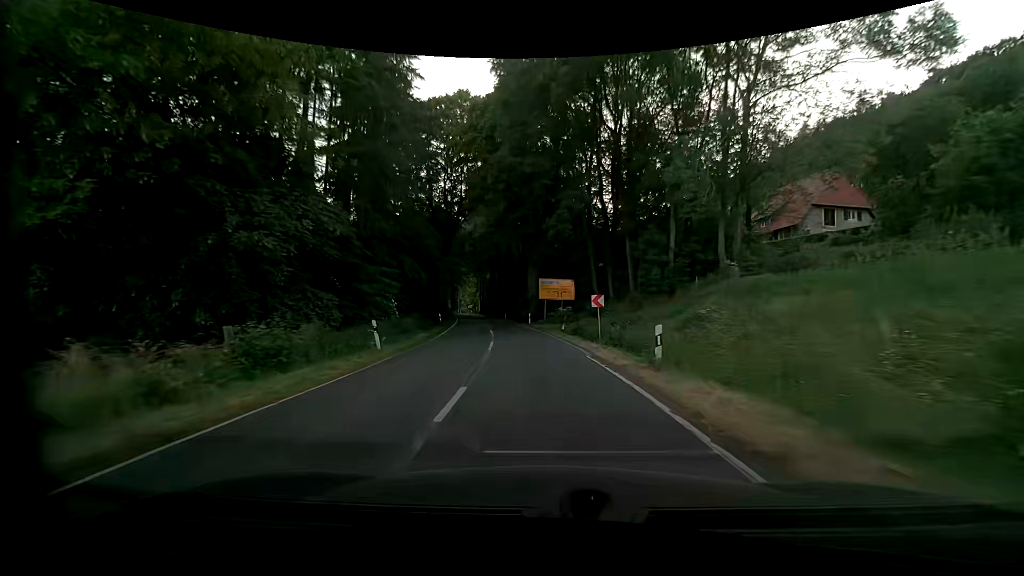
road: secondary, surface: asphalt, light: Day
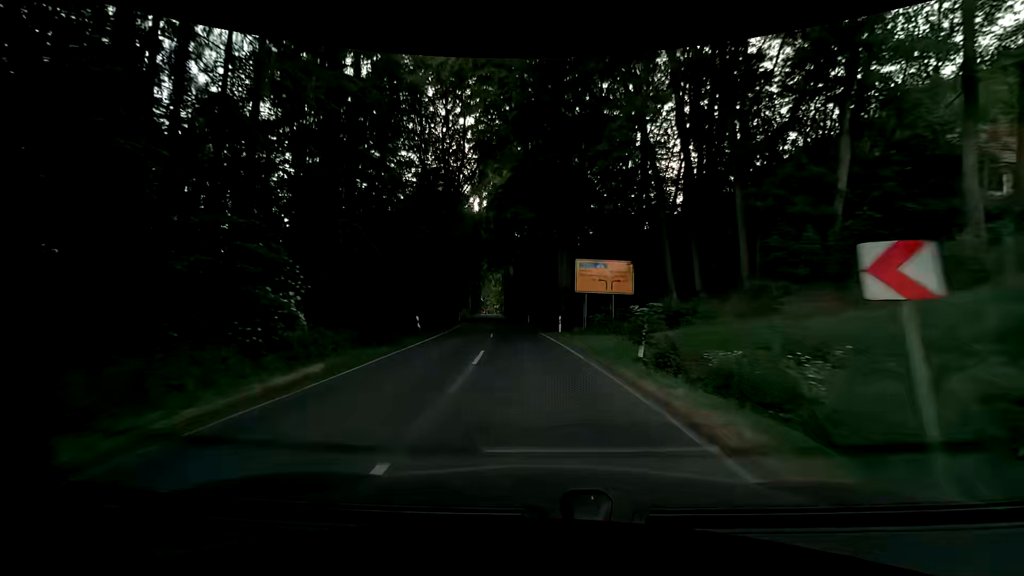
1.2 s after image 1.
(-0.6, +16.4) m; -4°
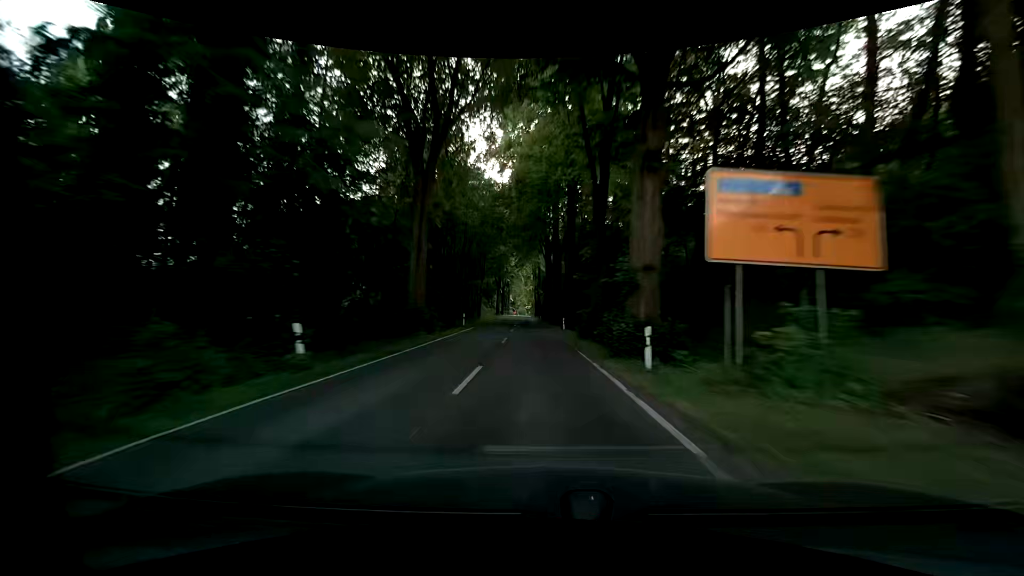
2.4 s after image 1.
(-0.7, +16.8) m; -4°
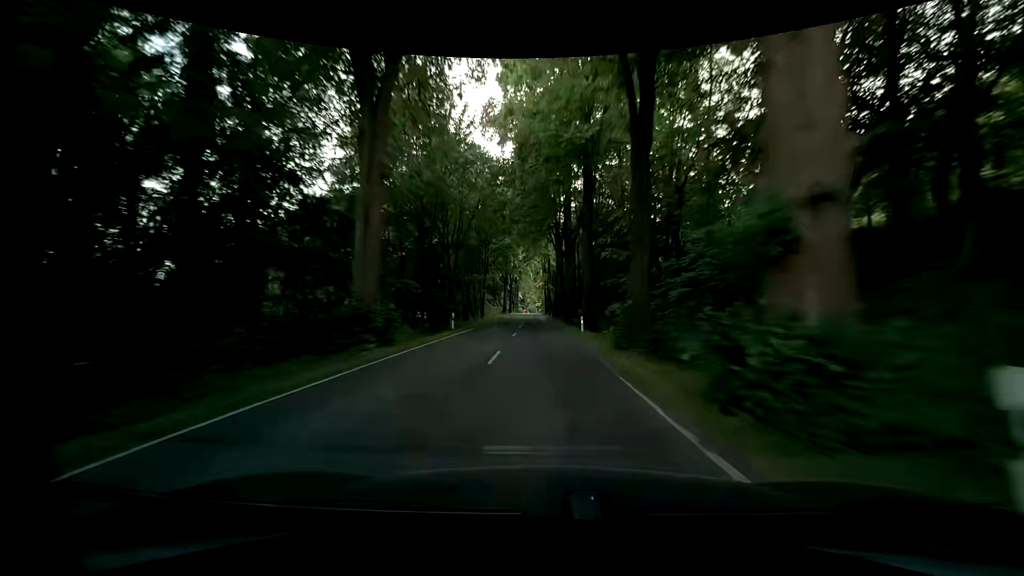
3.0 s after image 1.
(-0.1, +8.5) m; -1°
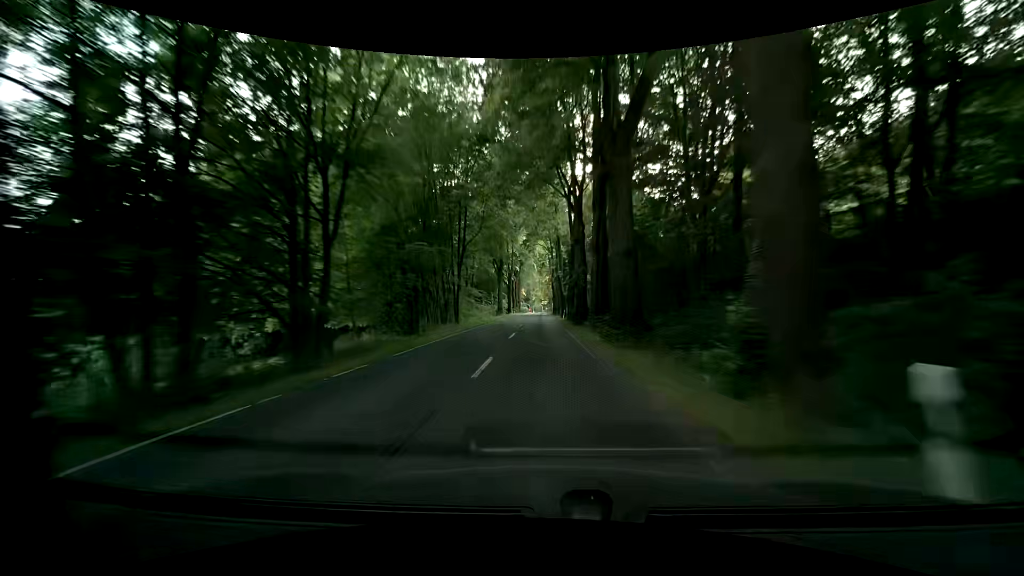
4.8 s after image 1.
(-0.3, +26.1) m; -1°
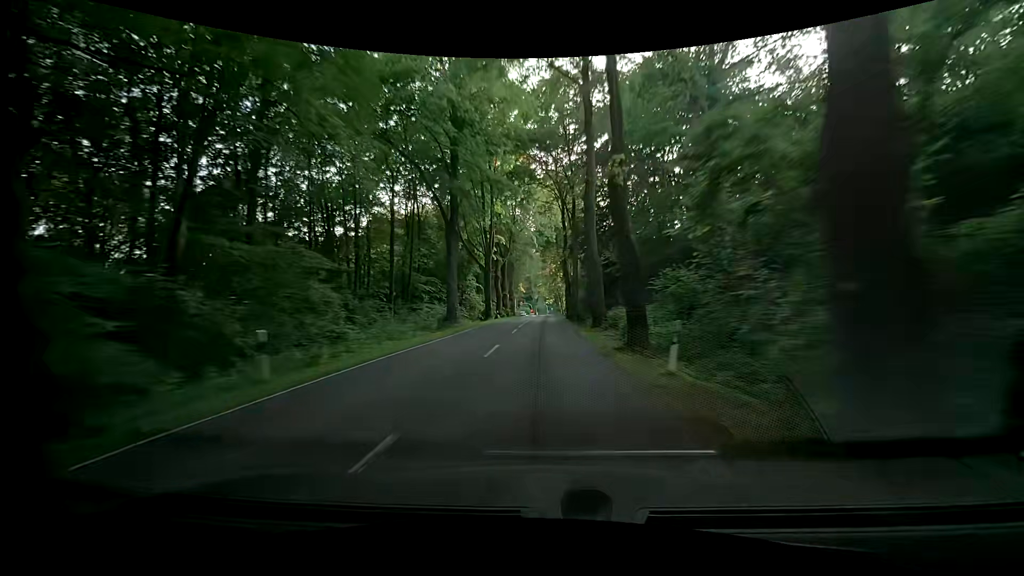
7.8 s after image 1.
(-0.1, +44.4) m; 0°
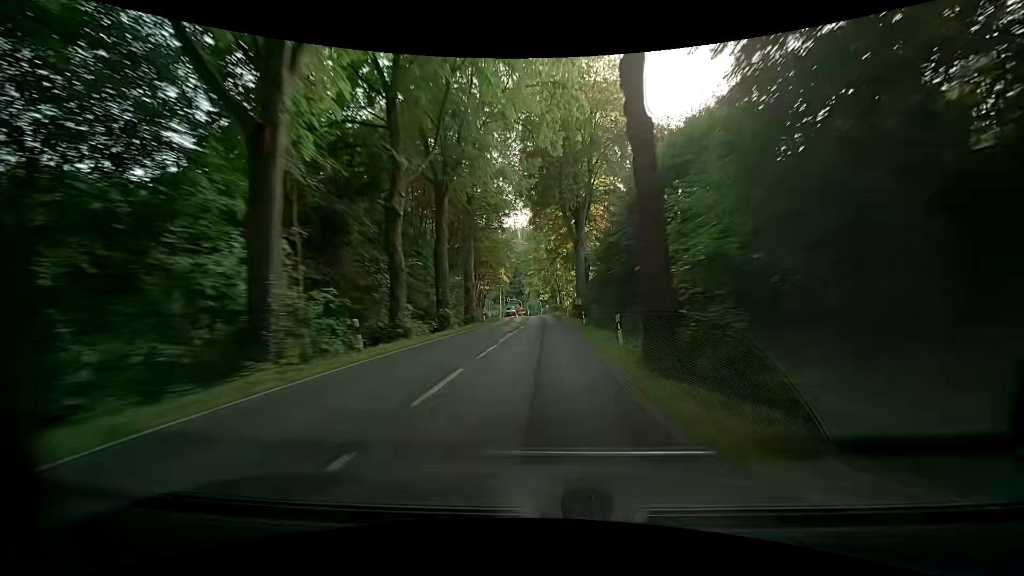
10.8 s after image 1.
(-0.2, +43.7) m; +1°
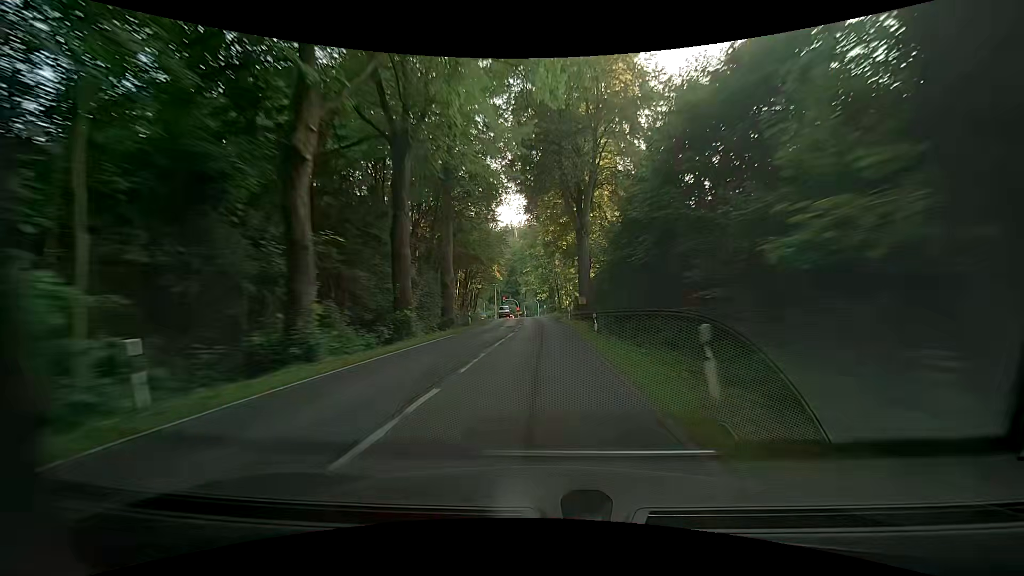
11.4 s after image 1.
(0.0, +8.3) m; +1°
(0, +10) (0, +20) (-1, +30) (-1, +40) (-1, +50) (-2, +60) (-3, +70) (-4, +80) (-4, +90) (-5, +100) m
